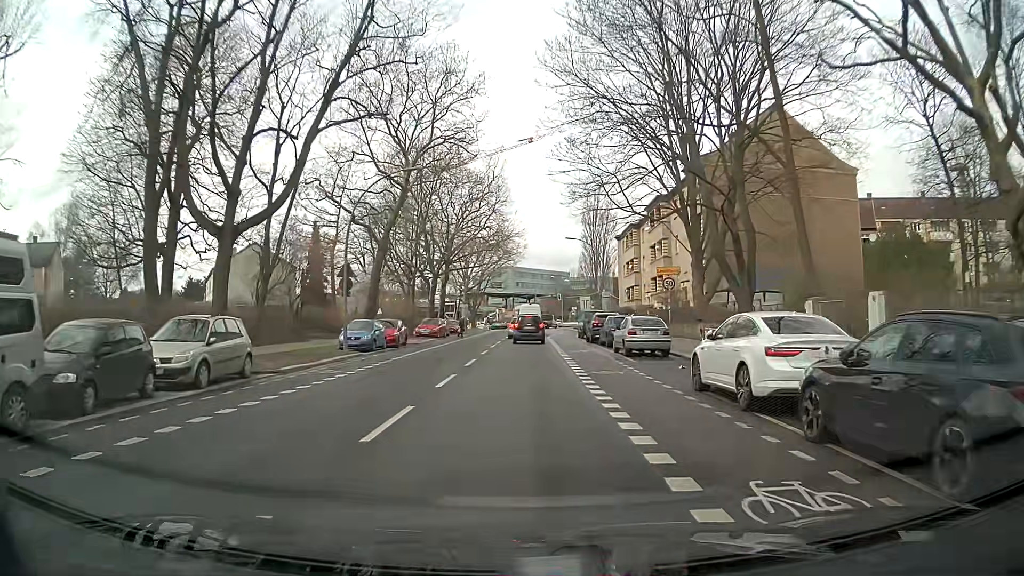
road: secondary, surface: asphalt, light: Day
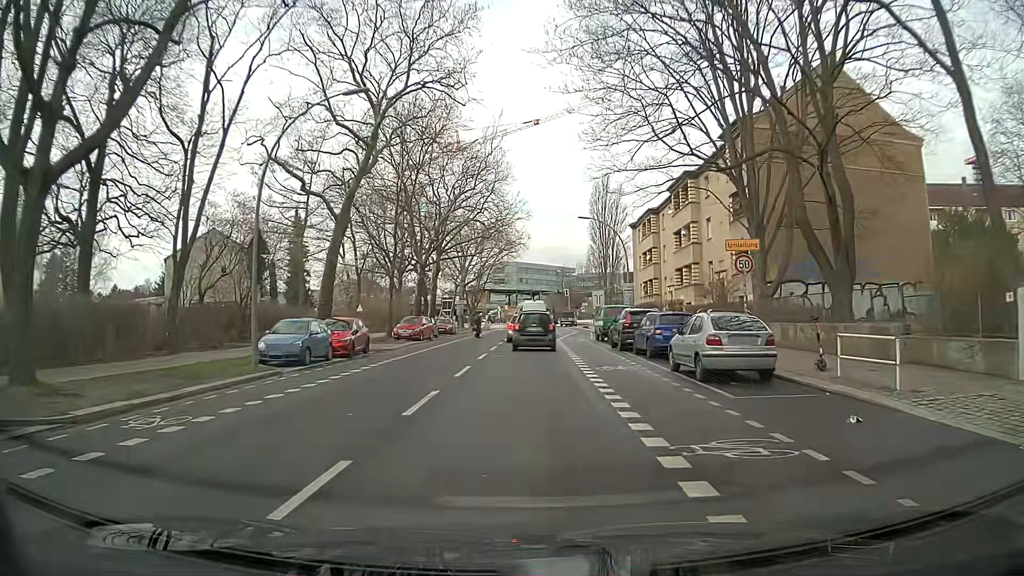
(-0.2, +9.9) m; -1°
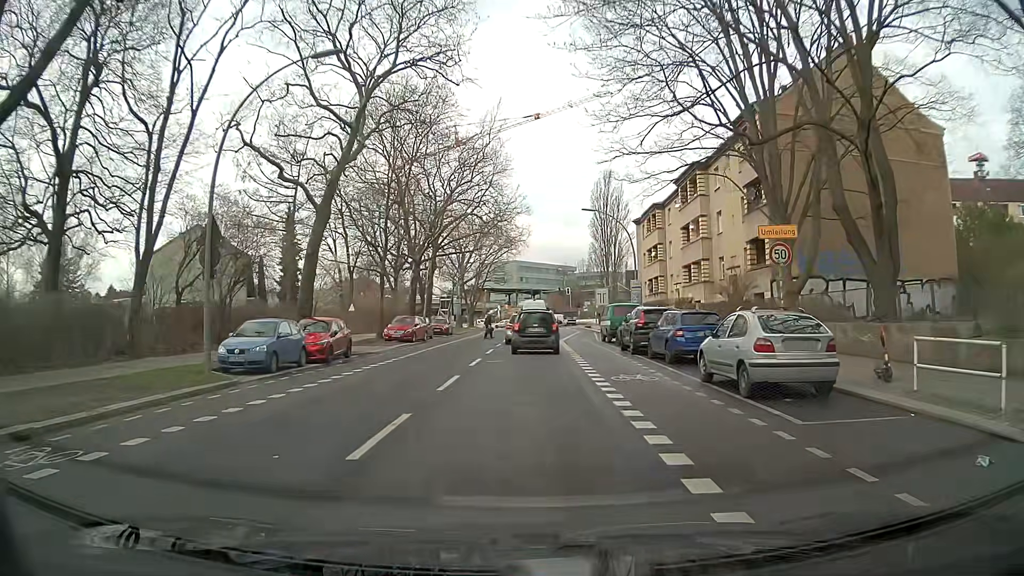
(0.0, +2.9) m; -2°
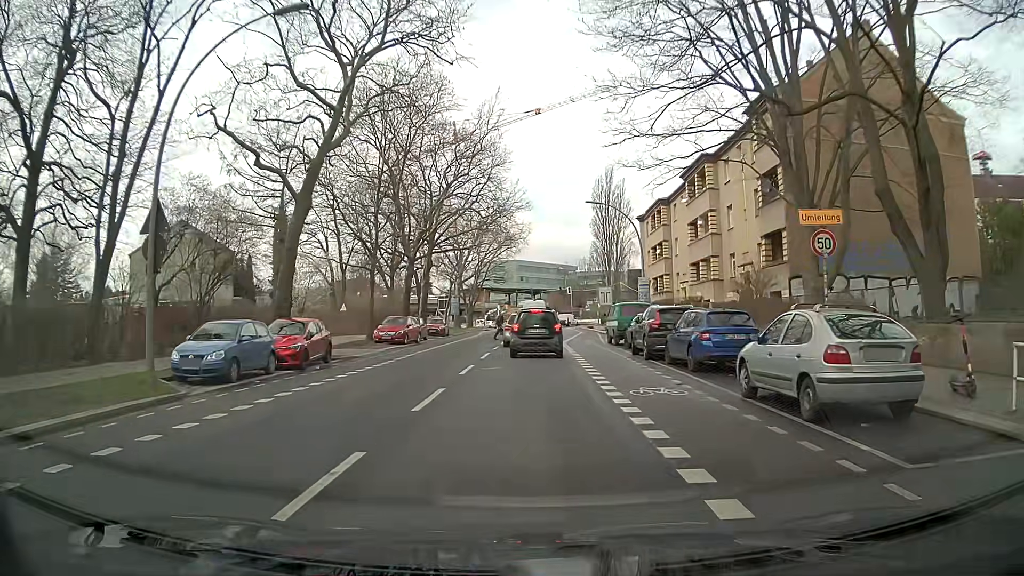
(0.0, +2.6) m; 0°
